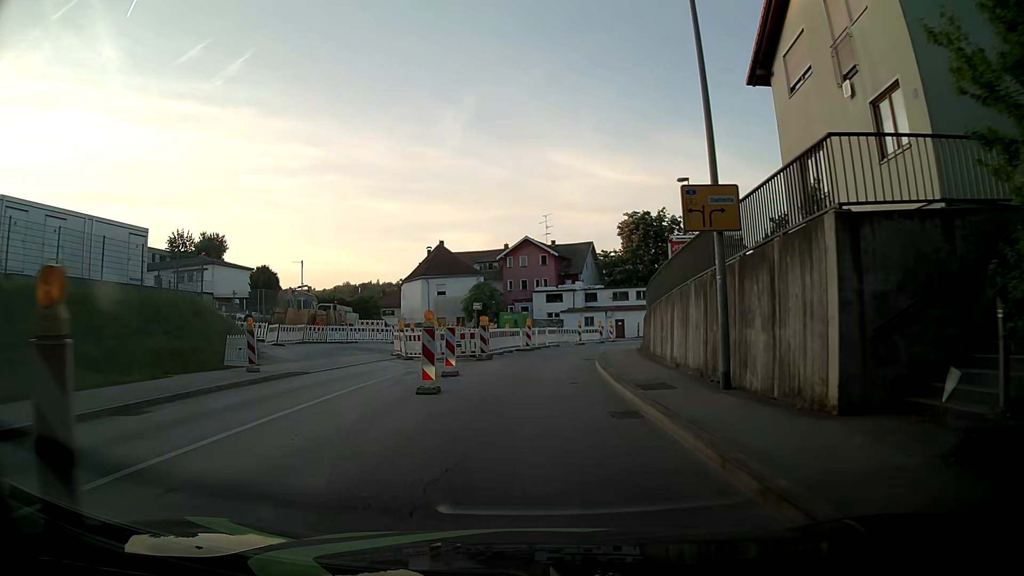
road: tertiary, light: Day
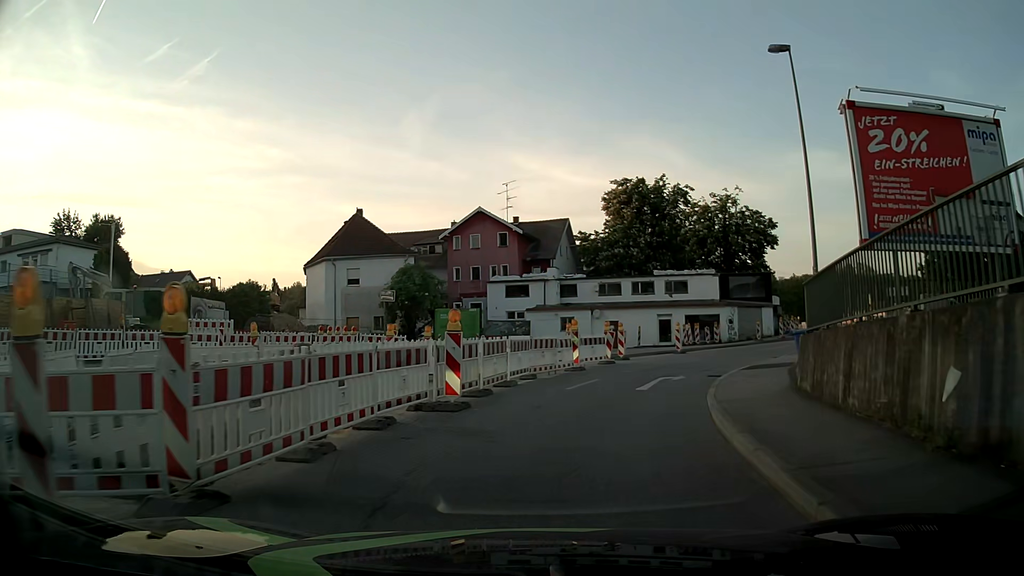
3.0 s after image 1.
(-0.3, +22.5) m; +2°
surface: asphalt
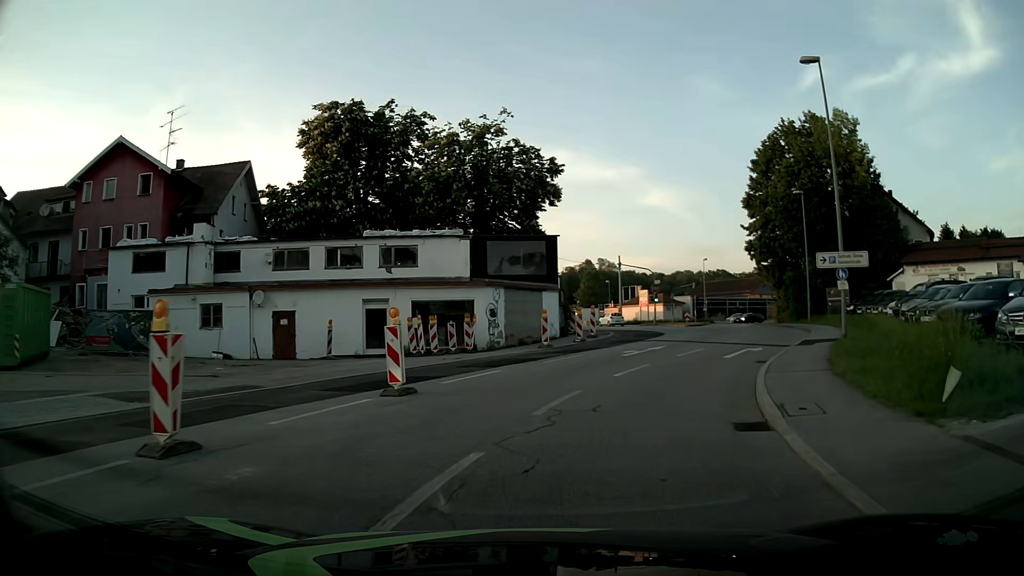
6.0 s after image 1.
(+4.1, +21.8) m; +23°
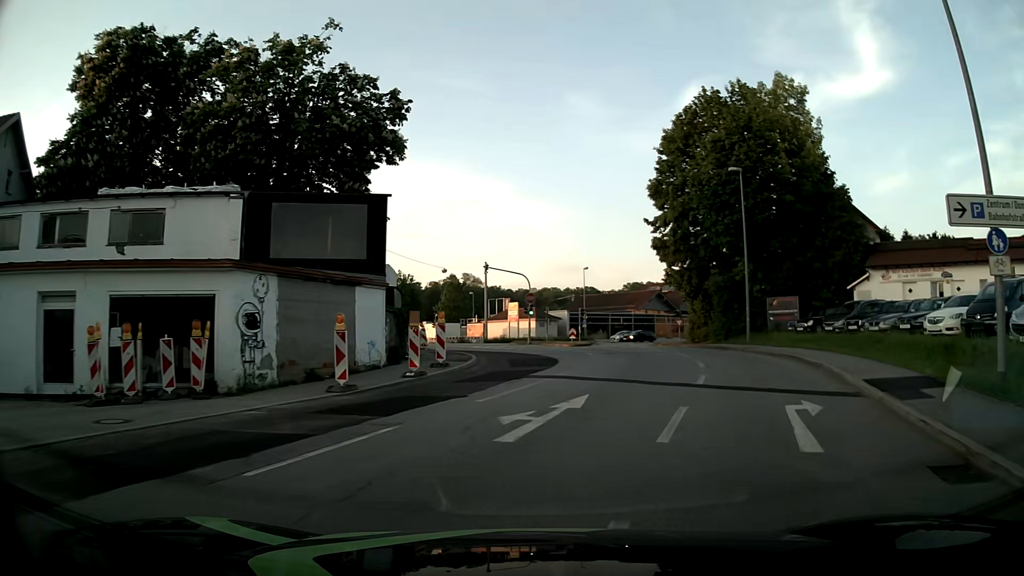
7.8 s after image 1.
(+1.4, +14.1) m; +11°
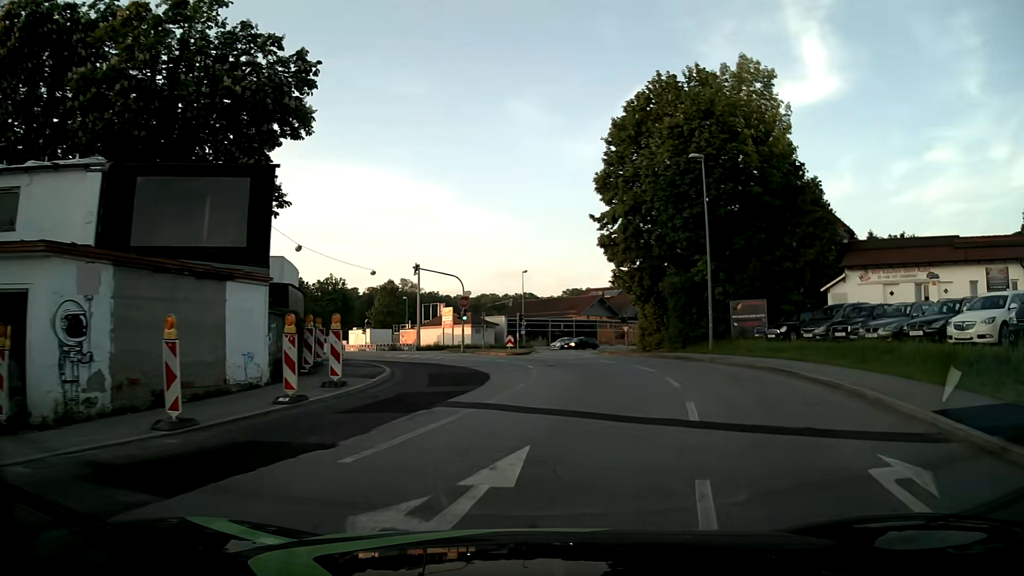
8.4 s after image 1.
(+0.2, +4.8) m; +5°
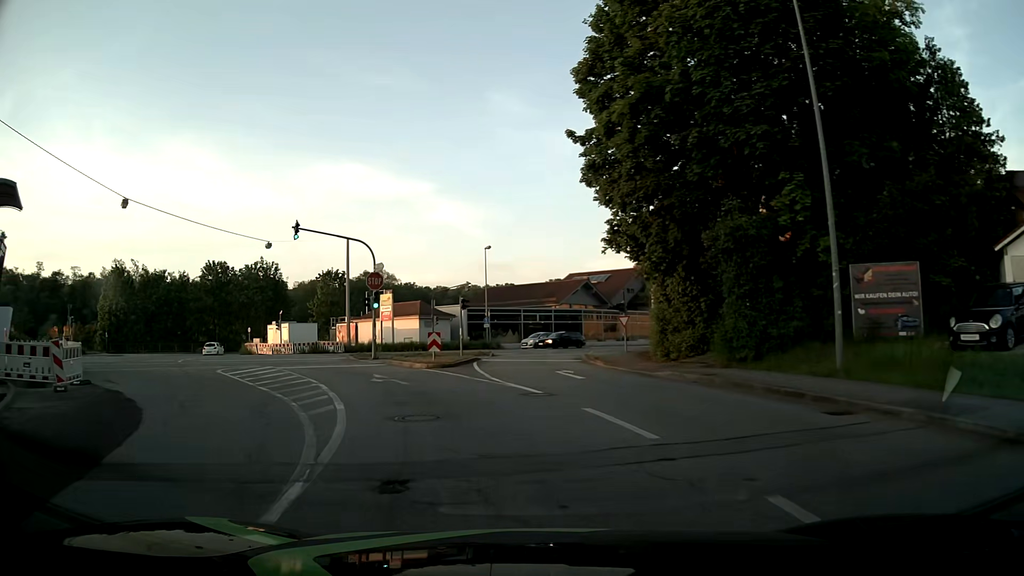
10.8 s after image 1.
(+1.8, +18.8) m; +2°
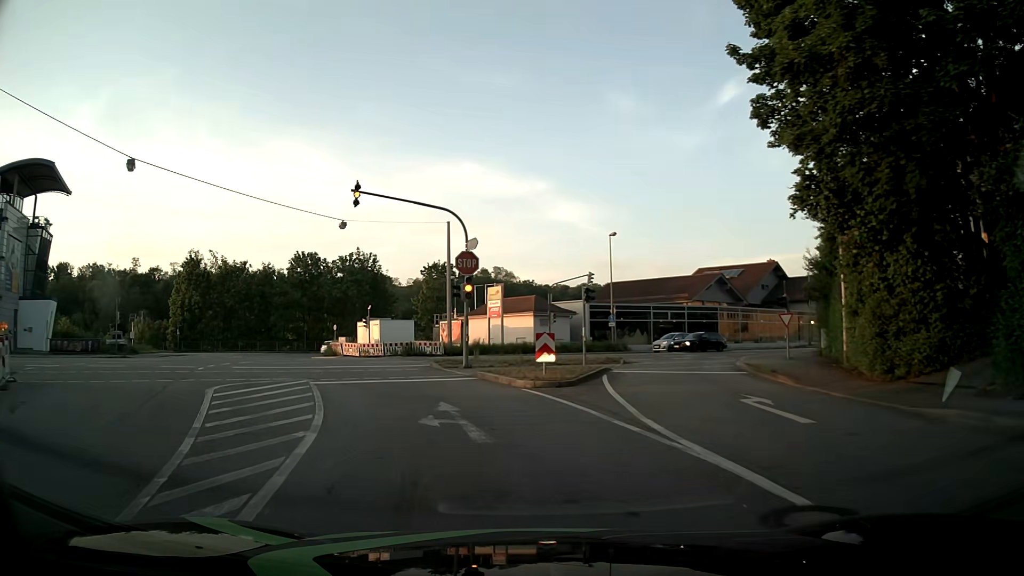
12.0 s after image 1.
(-0.8, +8.7) m; -11°
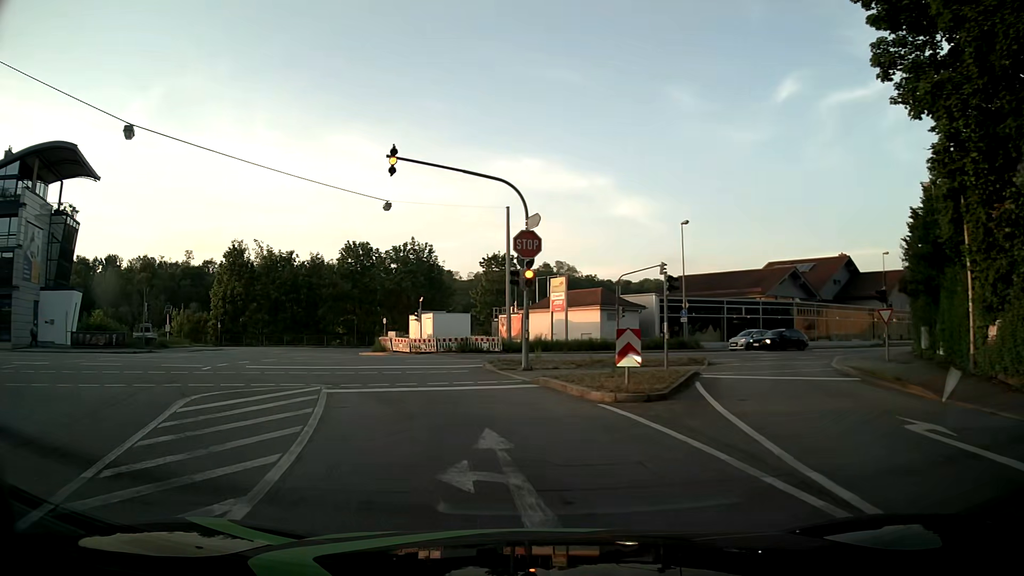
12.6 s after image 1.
(-0.2, +4.2) m; -5°
